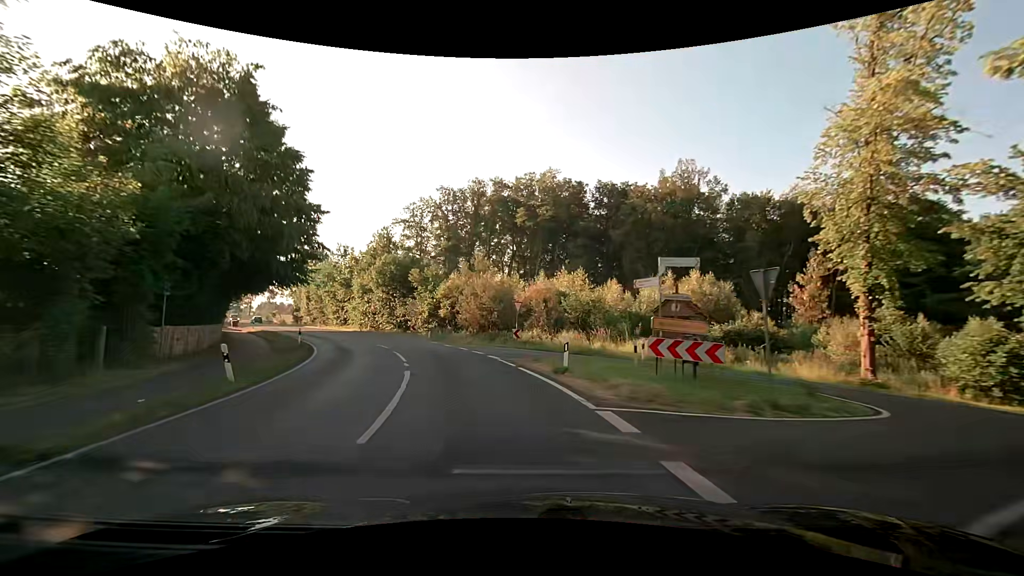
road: secondary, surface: asphalt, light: Day
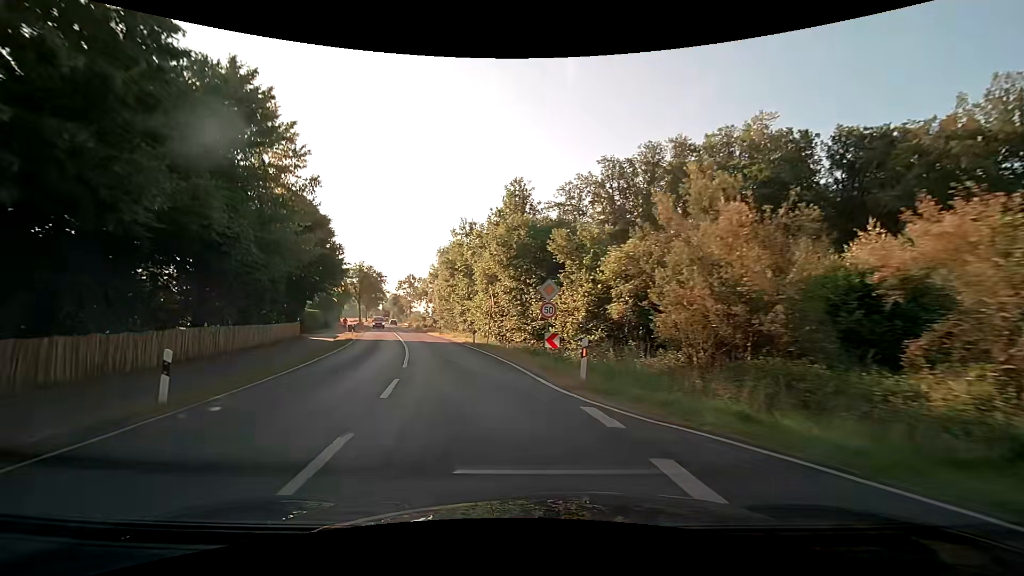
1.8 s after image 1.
(-3.5, +22.9) m; -18°
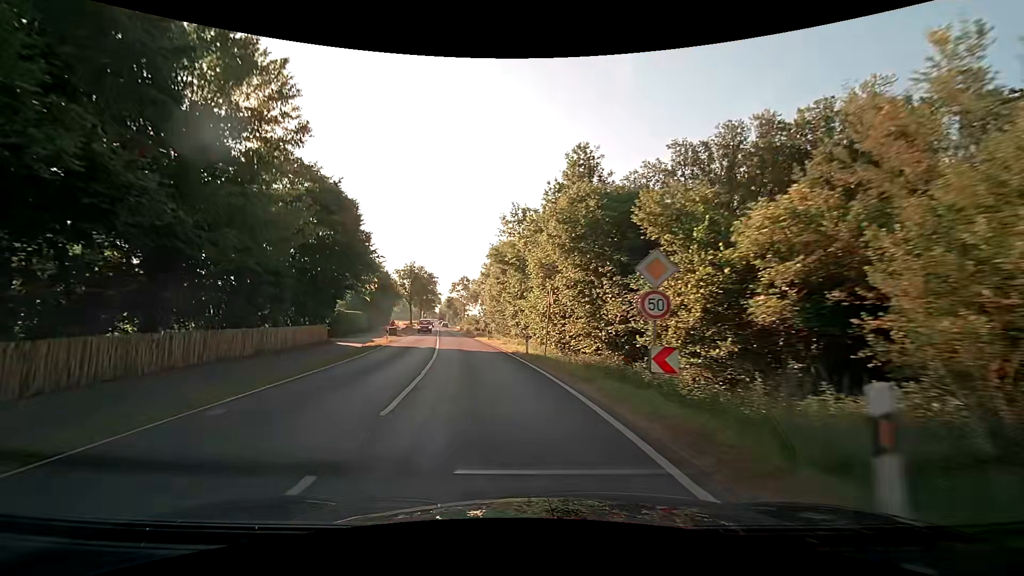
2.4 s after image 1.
(-0.4, +7.7) m; -7°
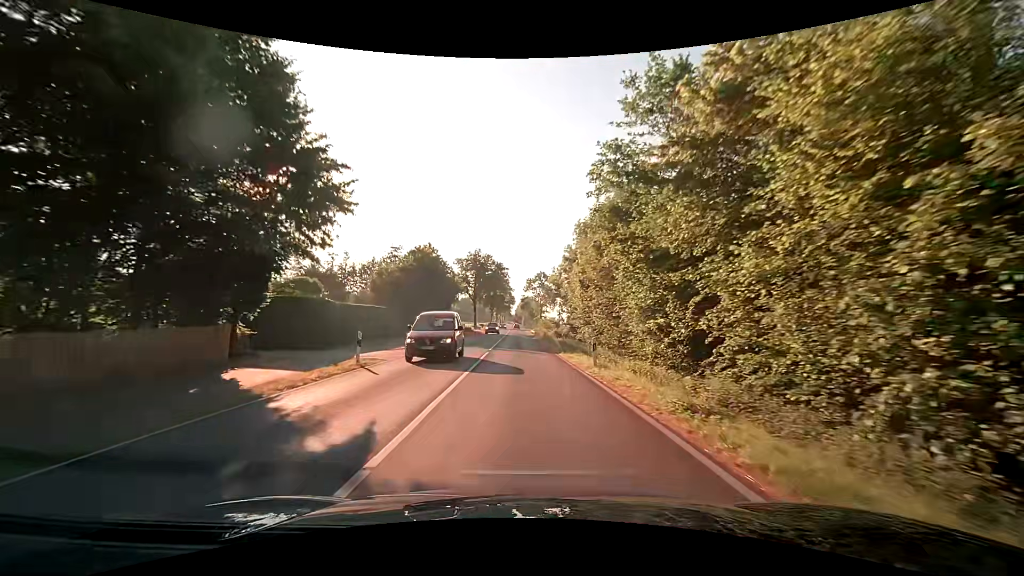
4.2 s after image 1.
(-2.5, +23.2) m; -9°
(0, +10) (0, +20) (0, +30) (0, +40) (0, +50) (0, +60) (-1, +70) (-1, +80) (-1, +90) (-1, +100) m
